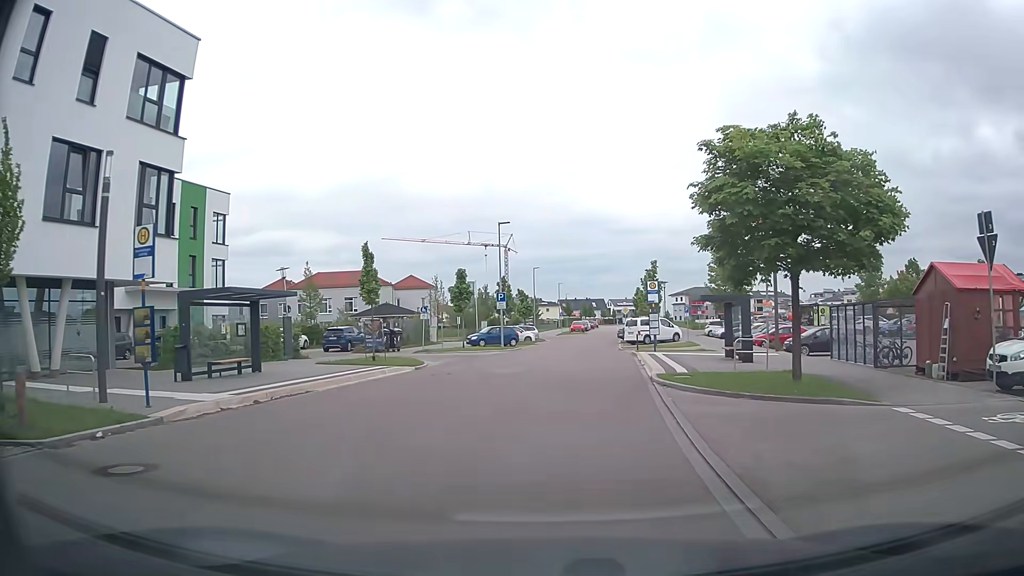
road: tertiary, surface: asphalt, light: Day
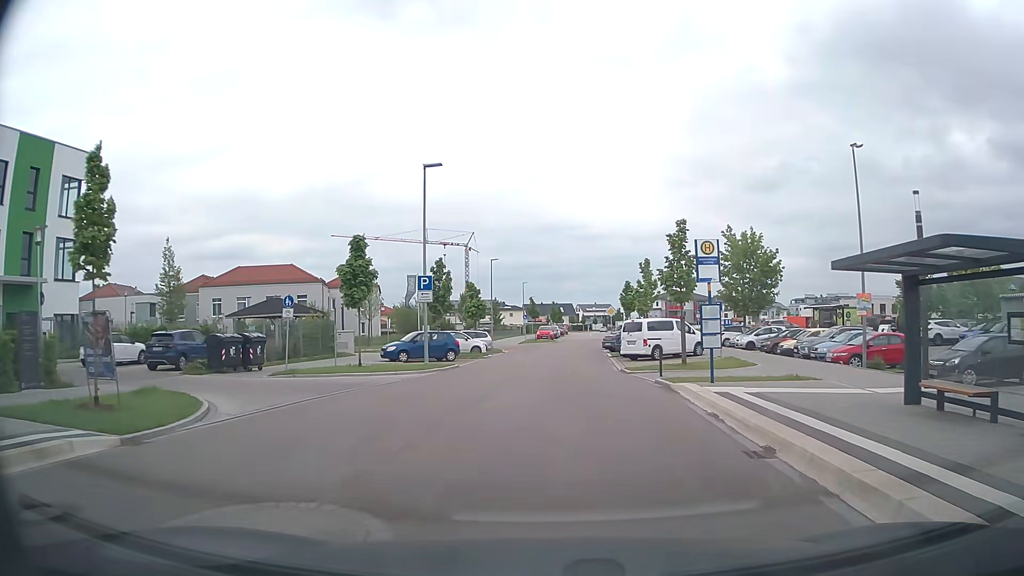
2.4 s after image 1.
(+0.3, +17.1) m; +2°
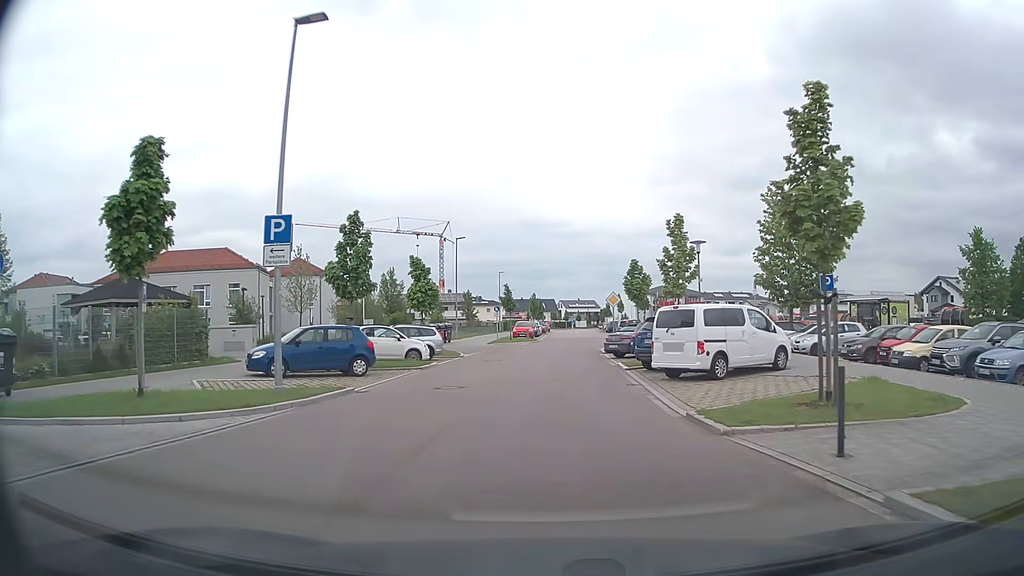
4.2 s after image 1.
(+0.2, +13.7) m; +1°
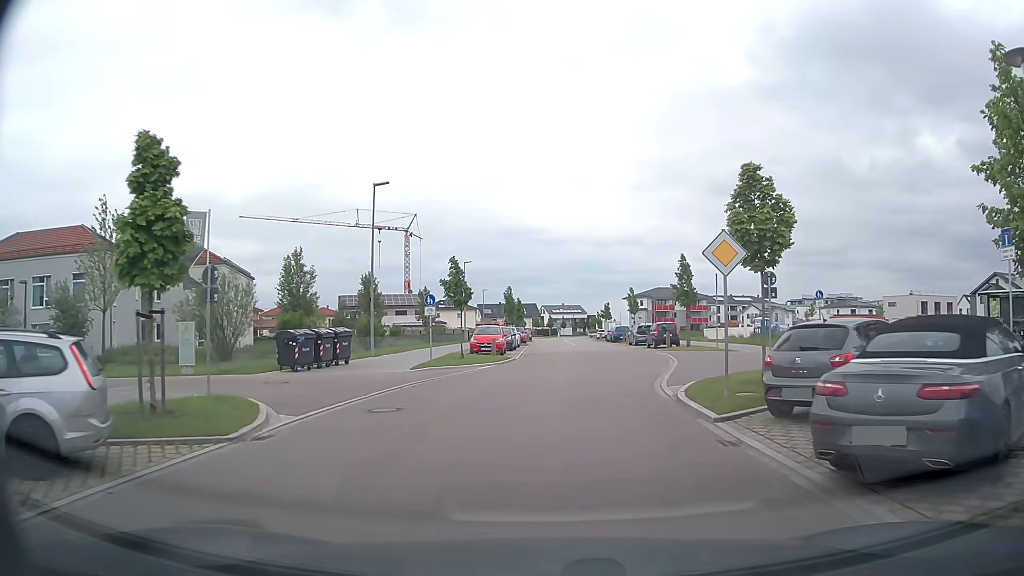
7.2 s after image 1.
(0.0, +23.4) m; +2°
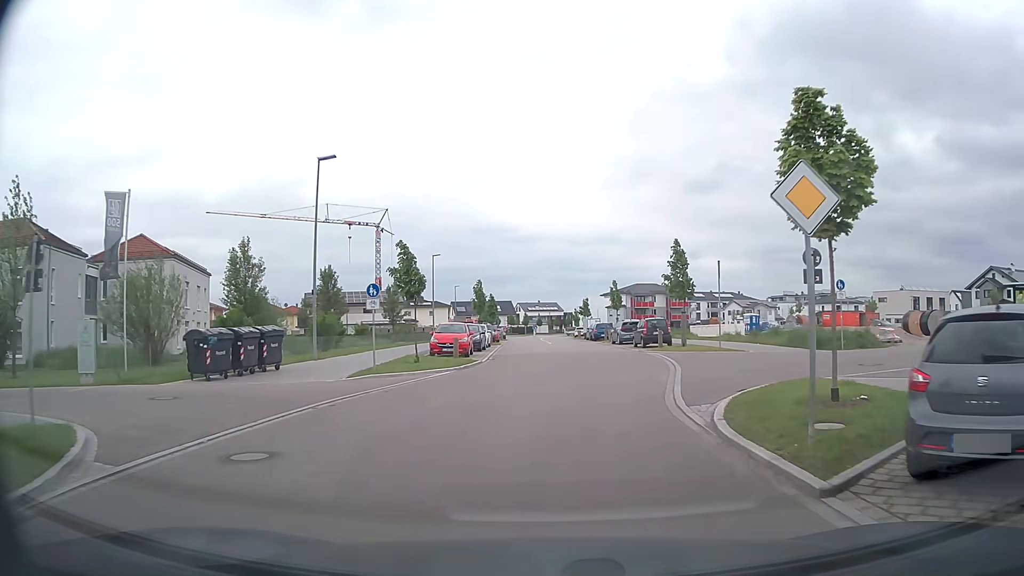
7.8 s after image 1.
(+0.1, +4.9) m; +2°
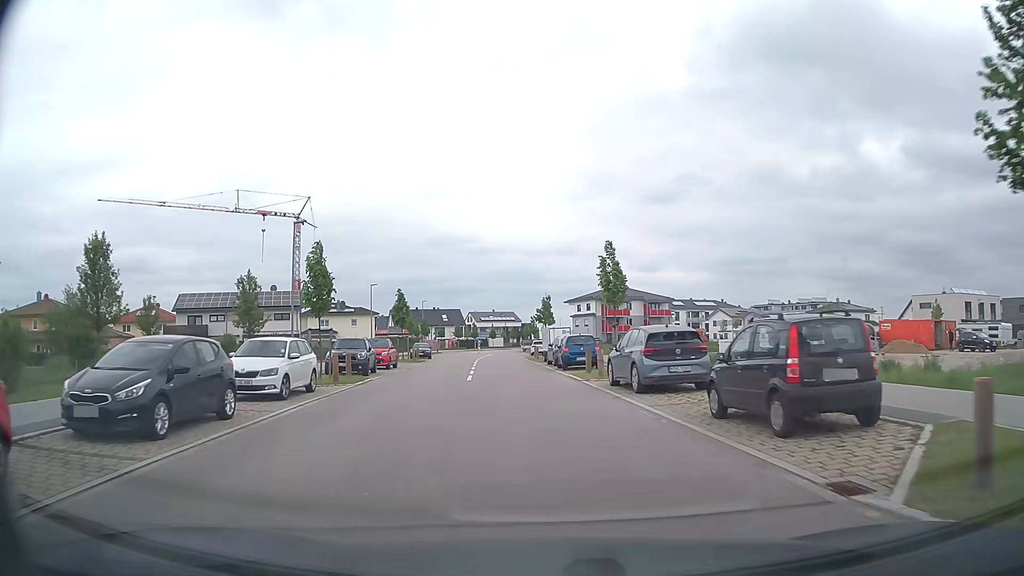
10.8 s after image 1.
(+1.5, +26.9) m; +3°
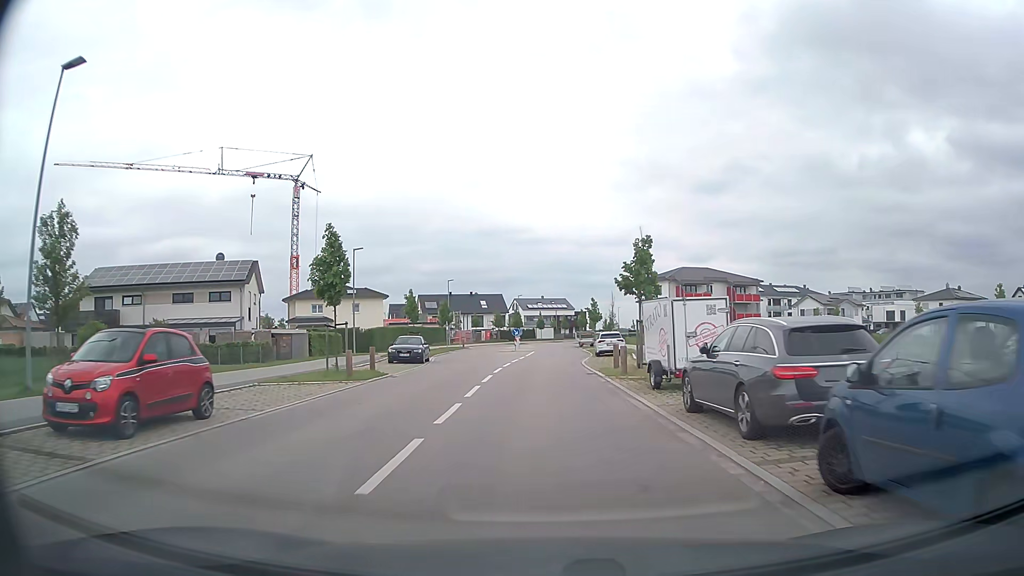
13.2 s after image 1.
(-1.2, +25.7) m; -4°
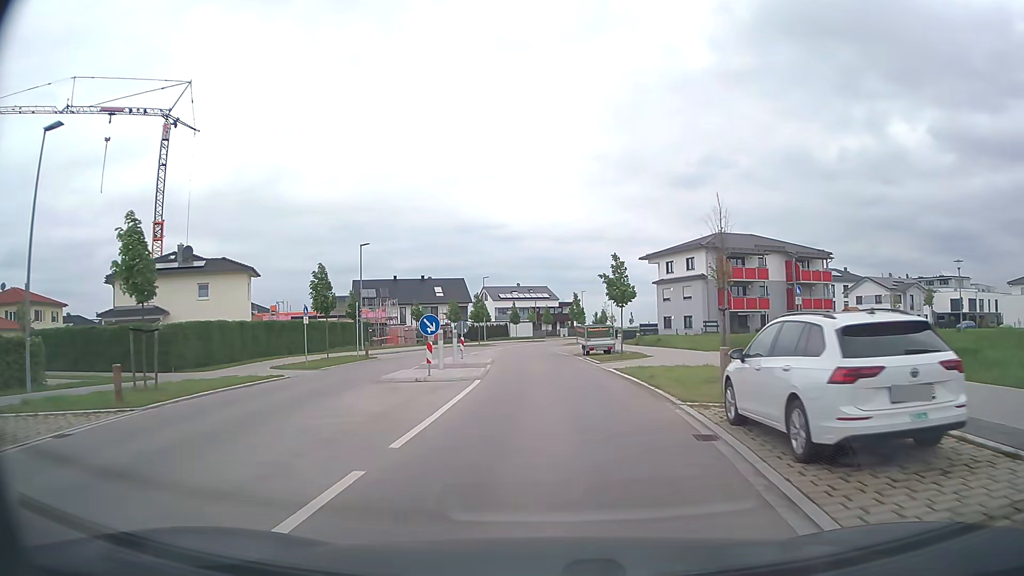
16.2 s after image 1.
(+0.3, +33.9) m; +2°
(0, +10) (0, +20) (-1, +30) (-1, +40) (-2, +50) (-1, +60) (0, +70) (+2, +80) (+5, +89) (+8, +99) m
